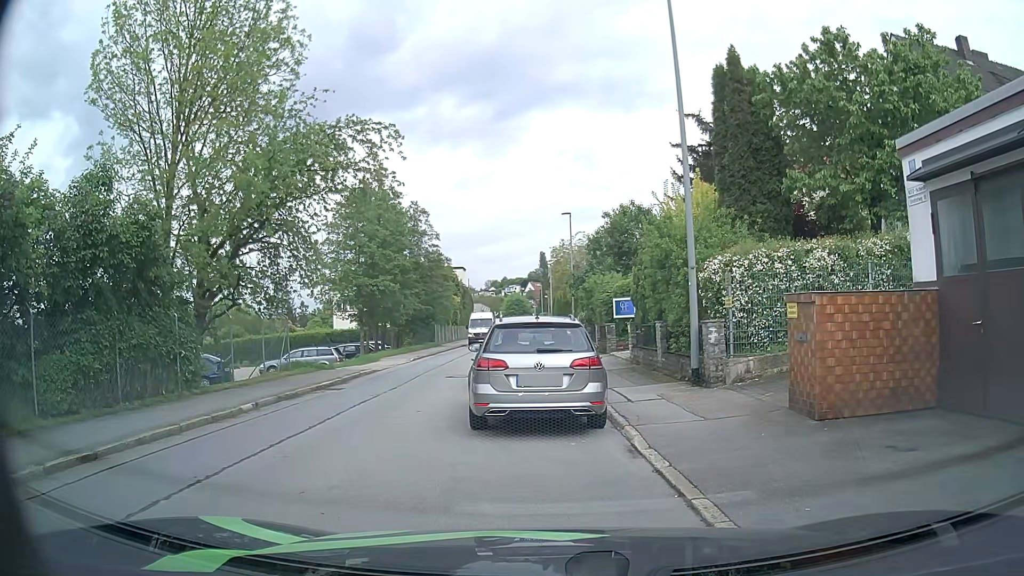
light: Day
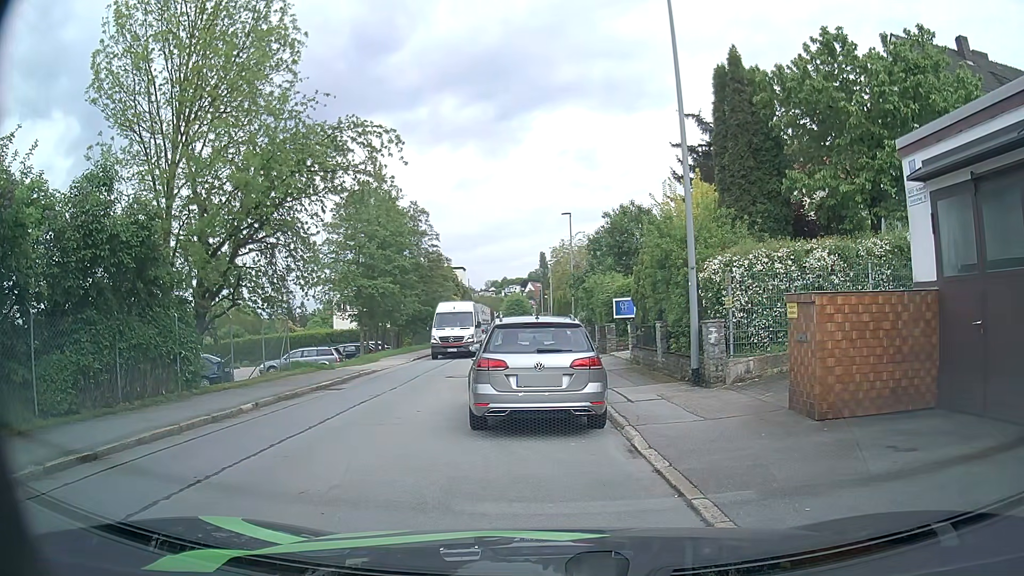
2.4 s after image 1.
(0.0, +0.1) m; 0°
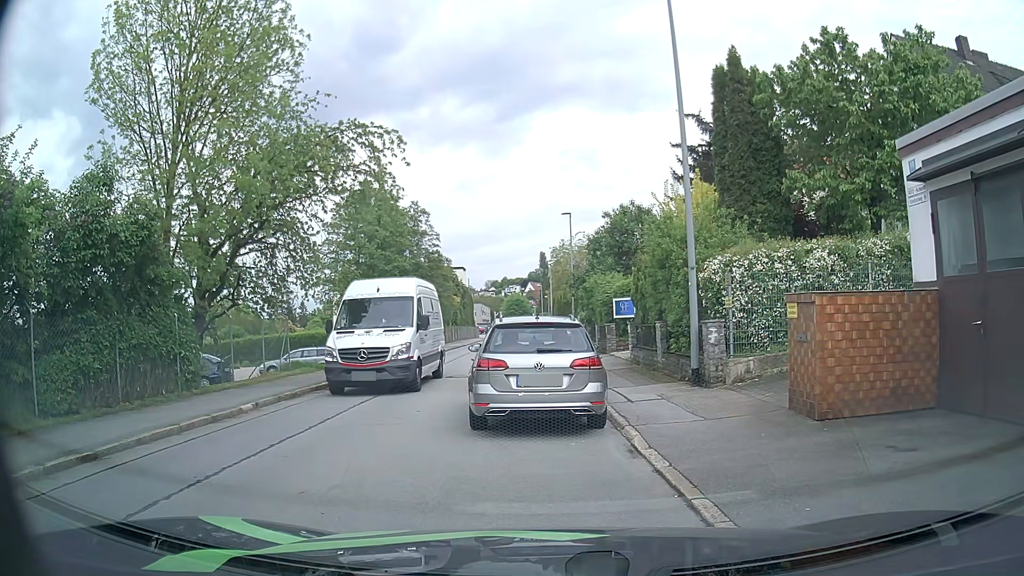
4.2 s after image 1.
(0.0, 0.0) m; 0°
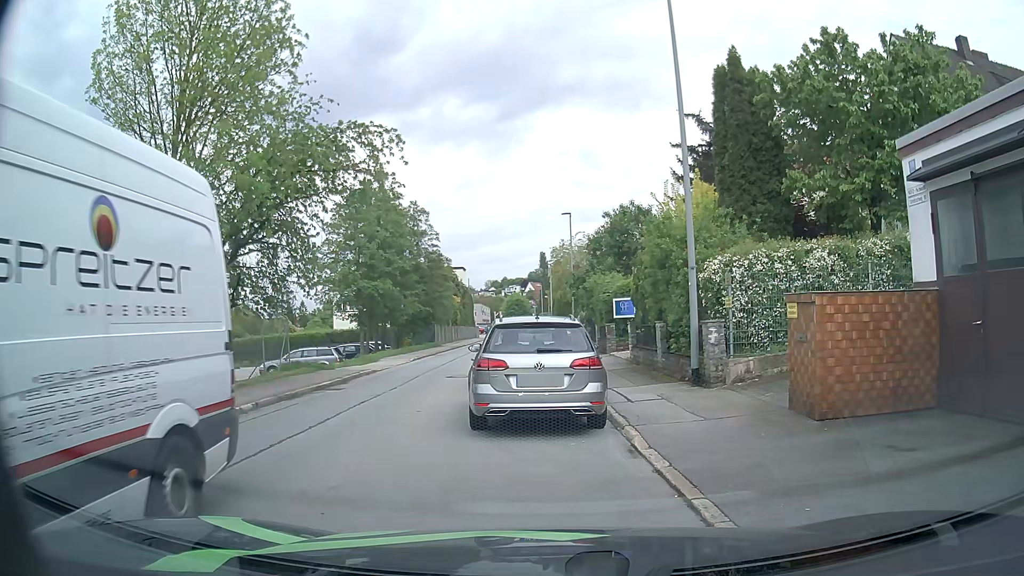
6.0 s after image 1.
(0.0, 0.0) m; 0°
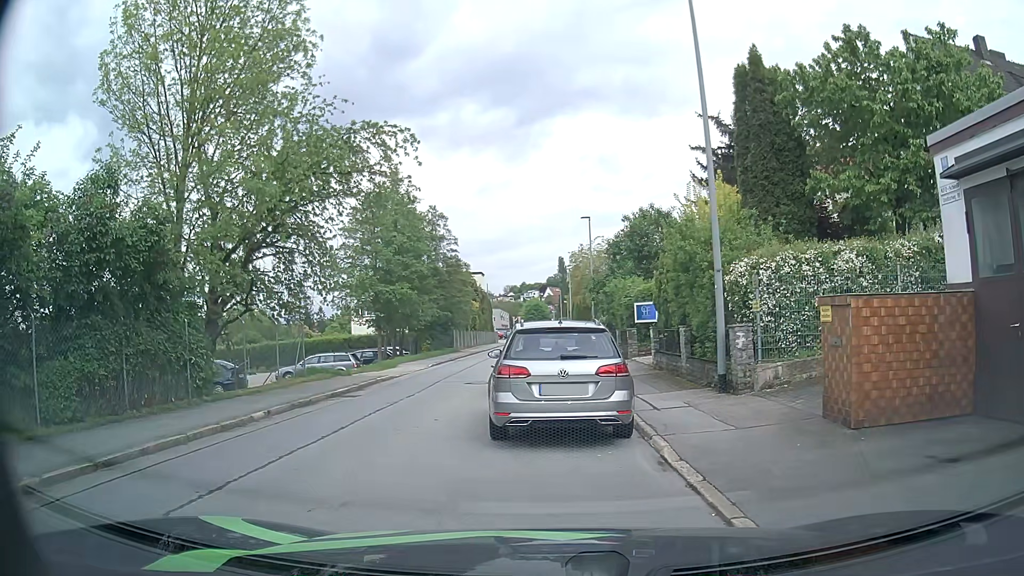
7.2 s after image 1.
(0.0, +0.4) m; 0°
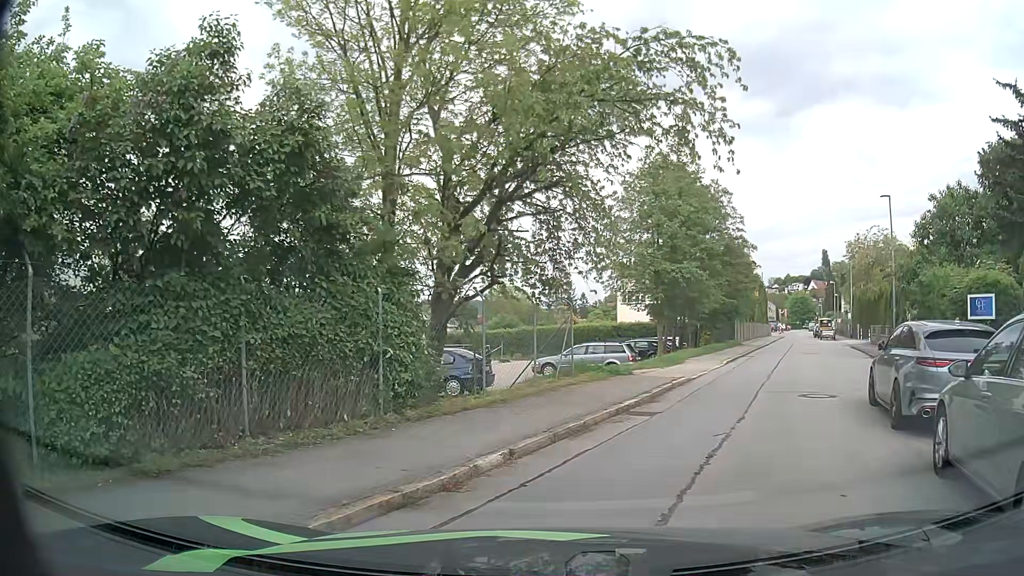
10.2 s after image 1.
(-1.3, +5.3) m; -22°
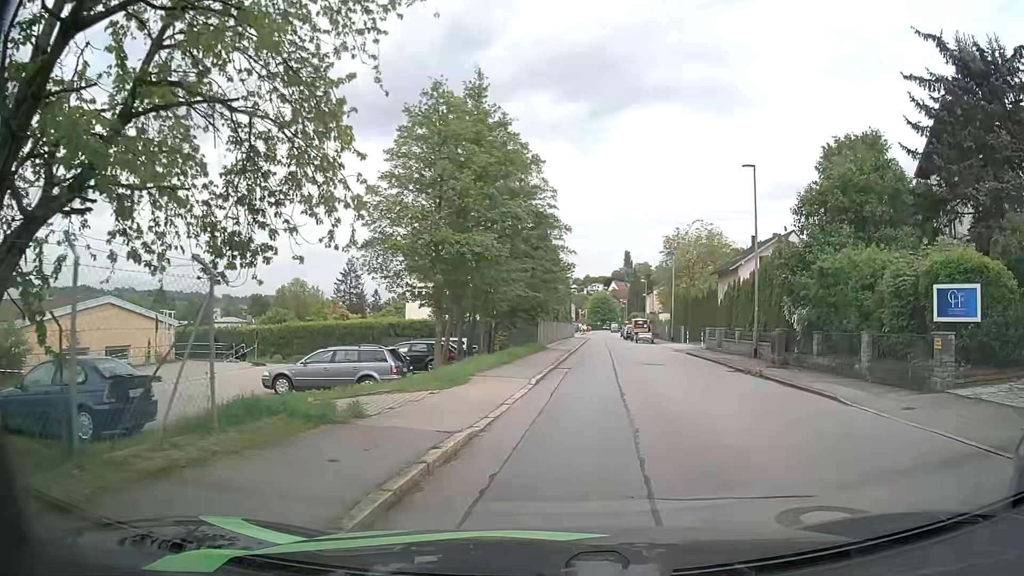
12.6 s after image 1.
(+1.4, +8.7) m; +18°
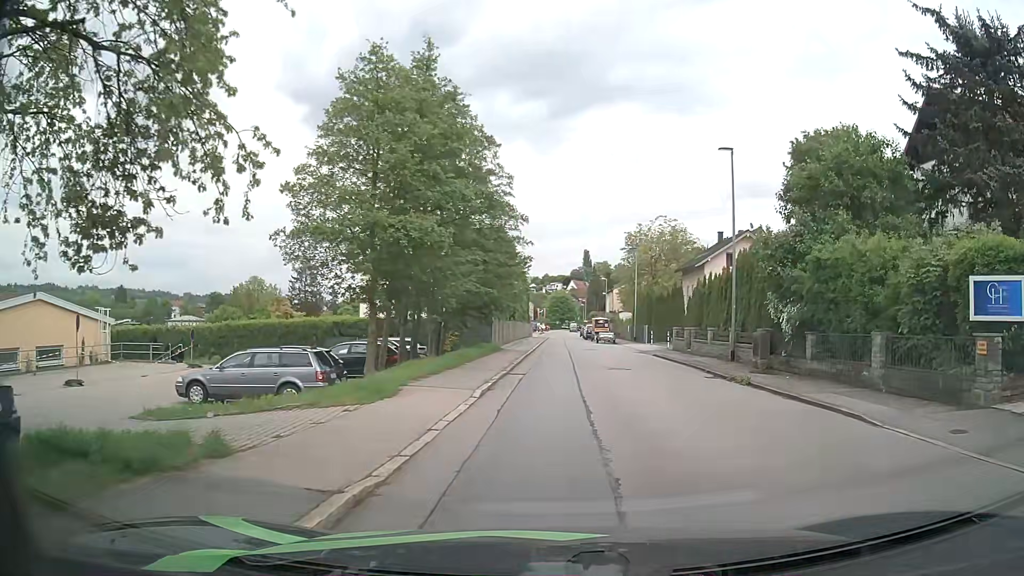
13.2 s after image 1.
(+0.1, +2.9) m; +2°
(+1, +10) (+2, +20) (+3, +30) (+3, +40) (+3, +50) (+3, +60) (+3, +70) (+3, +80) (+3, +90) (+4, +100) m
